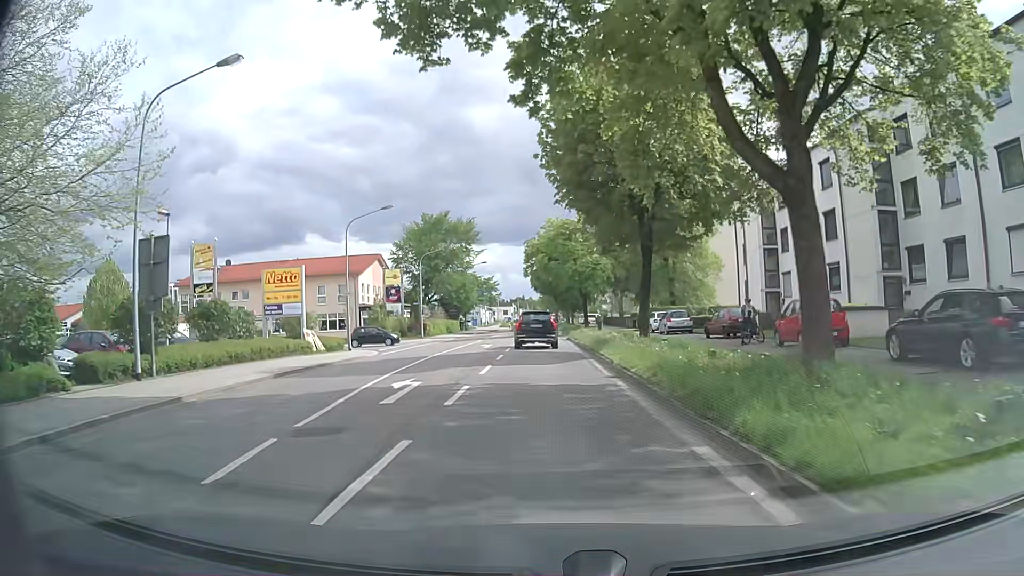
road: secondary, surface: asphalt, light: Day
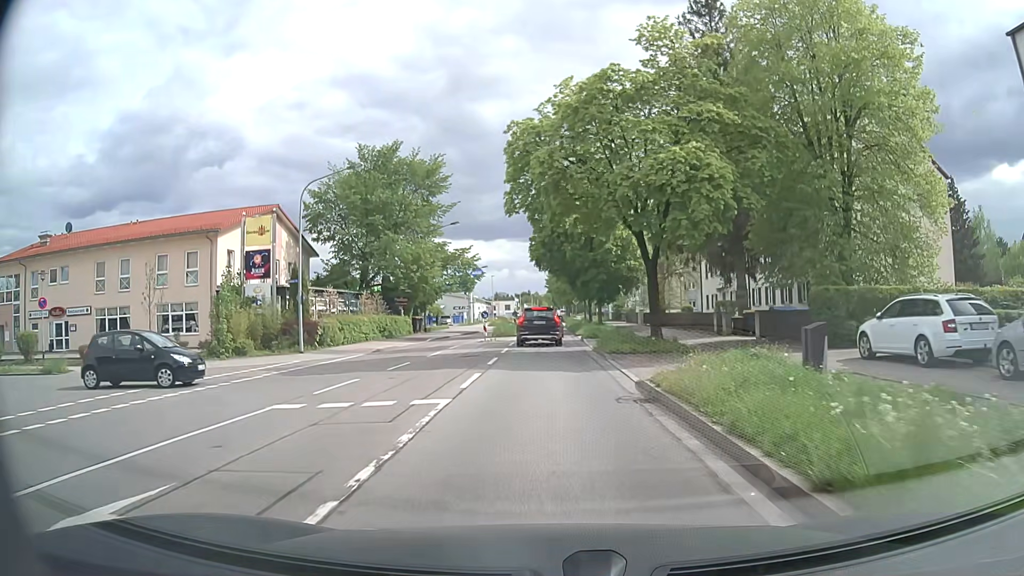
(-0.3, +34.3) m; -1°
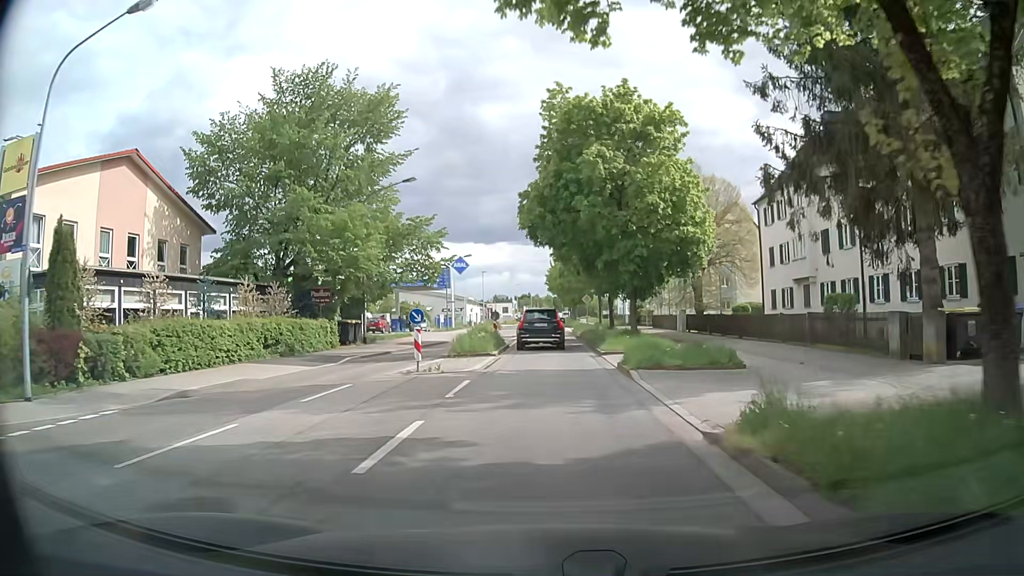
(+0.1, +18.9) m; 0°
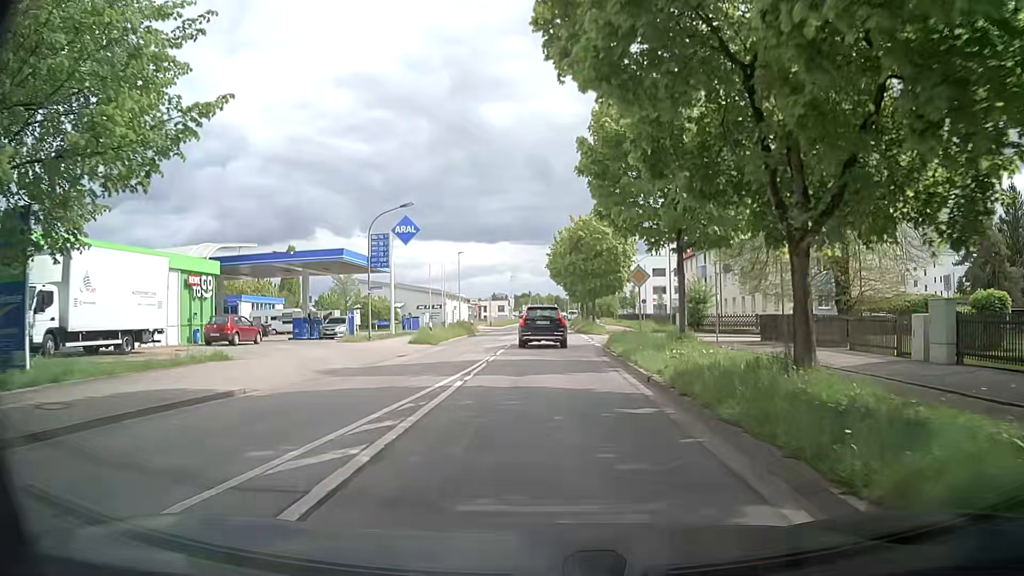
(-0.1, +29.8) m; 0°
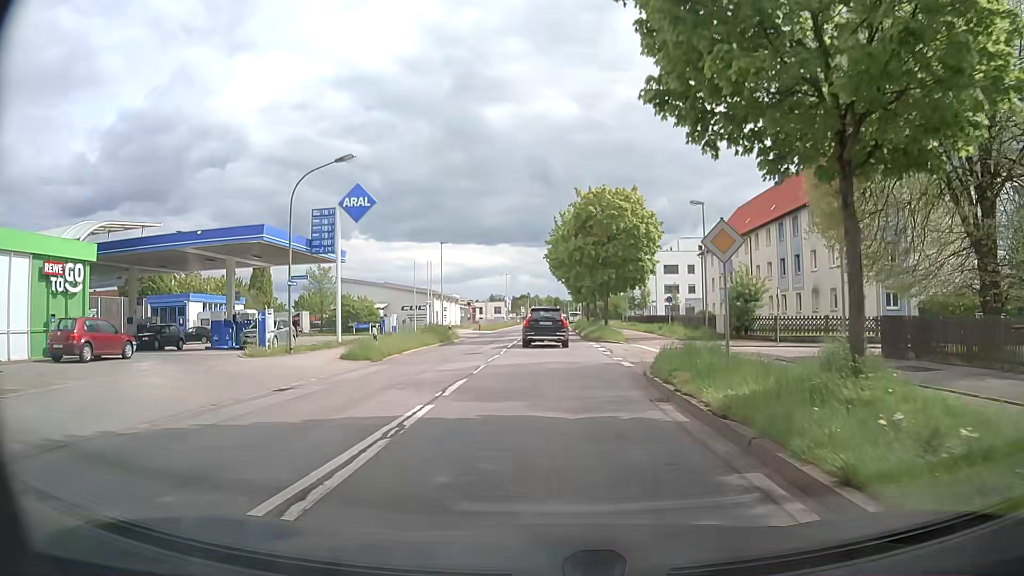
(0.0, +11.7) m; 0°
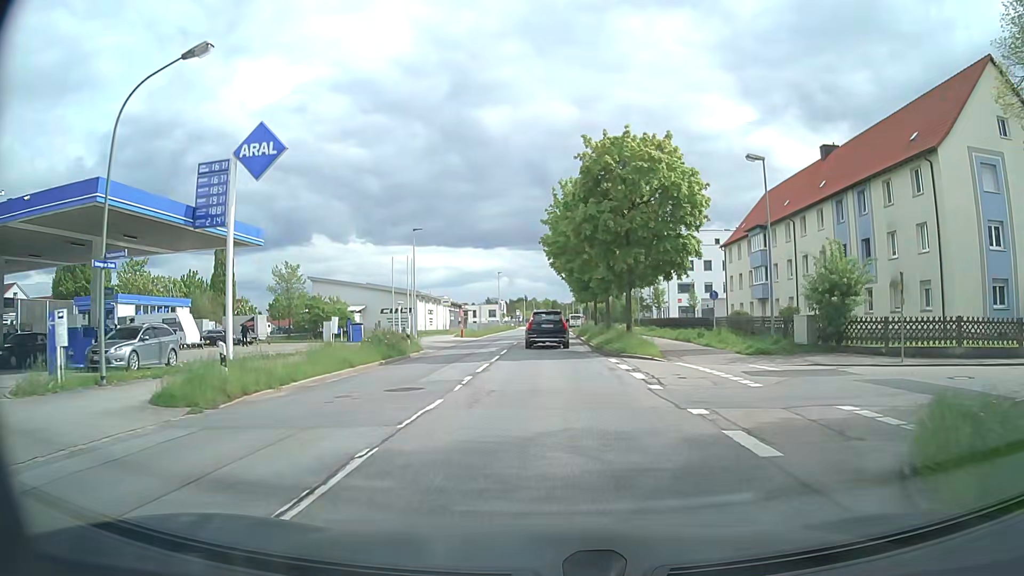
(0.0, +12.0) m; 0°
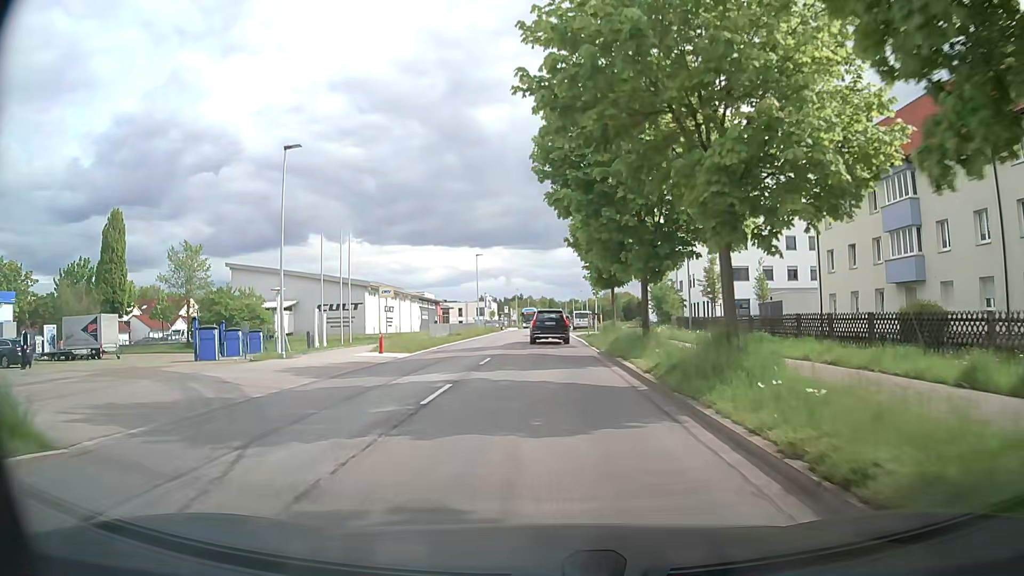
(+0.1, +25.5) m; 0°
(0, +10) (0, +20) (0, +30) (0, +40) (0, +50) (0, +60) (+1, +70) (+1, +80) (+2, +90) (+3, +100) m
